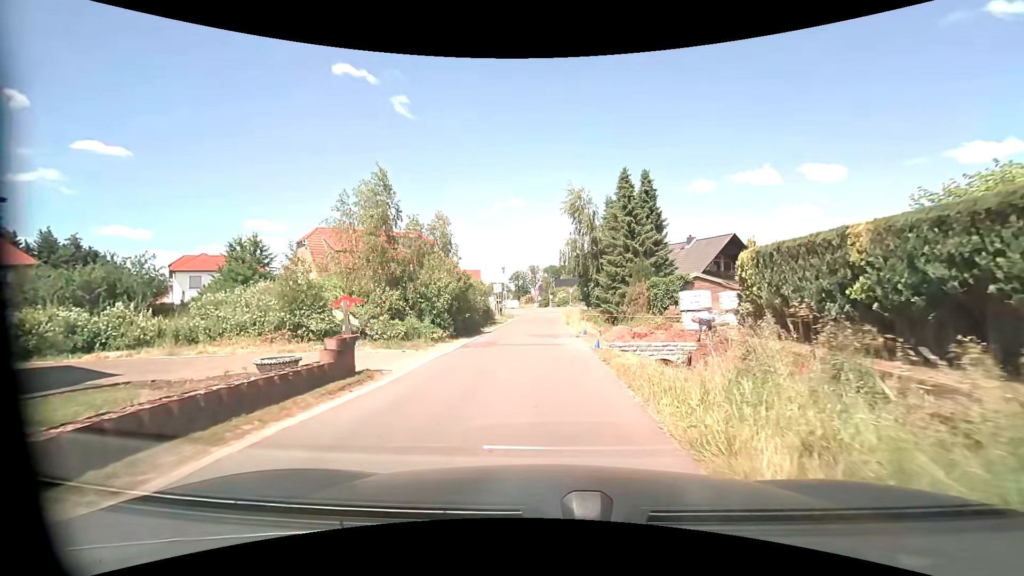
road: residential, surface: asphalt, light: Day
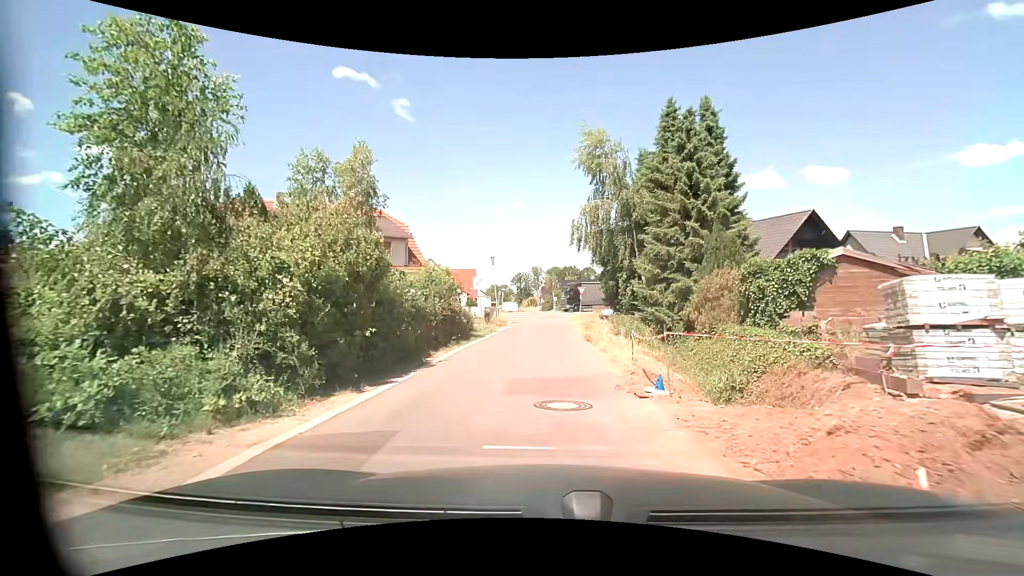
(-0.2, +12.8) m; -1°
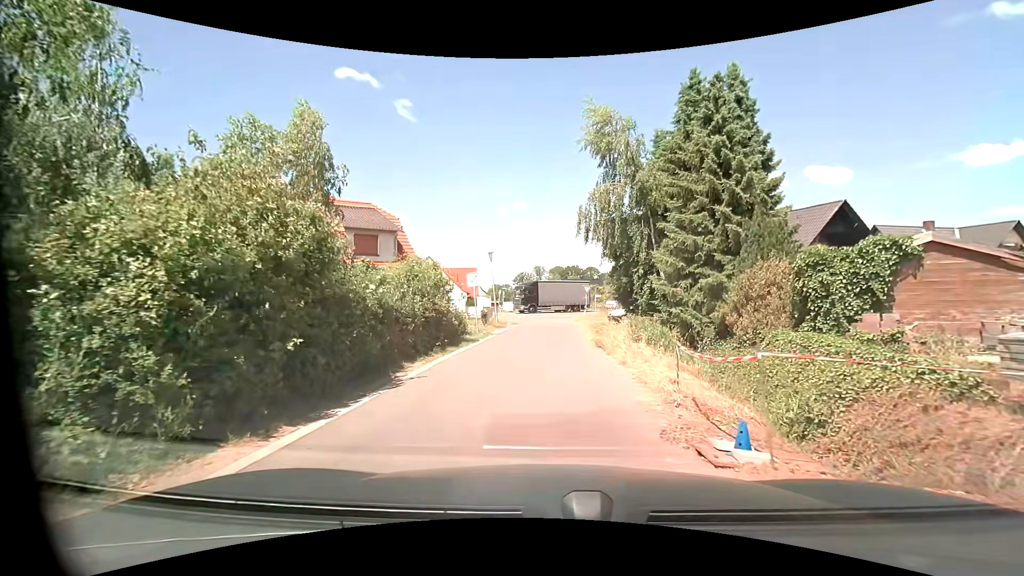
(0.0, +3.0) m; 0°
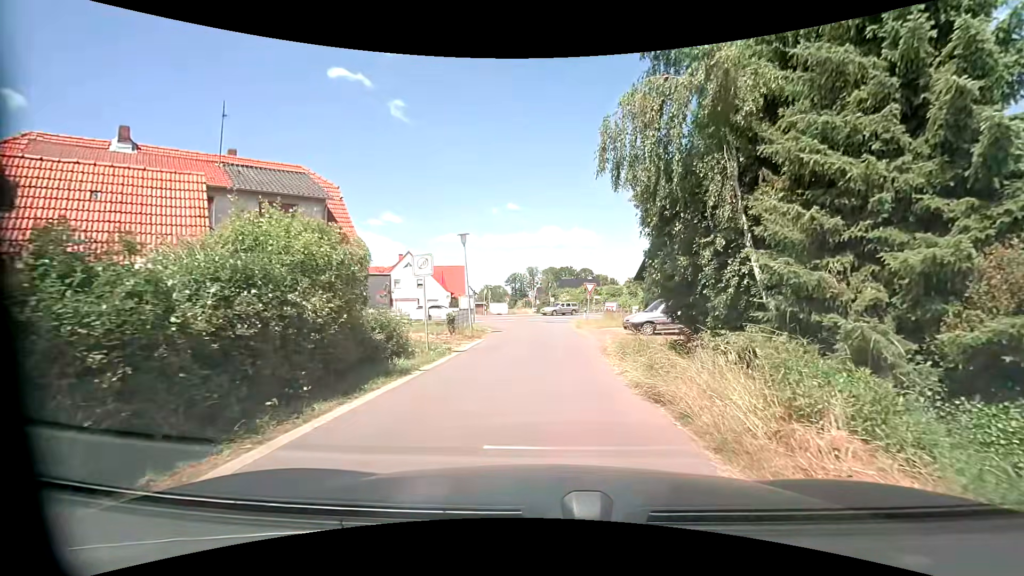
(0.0, +8.9) m; +1°
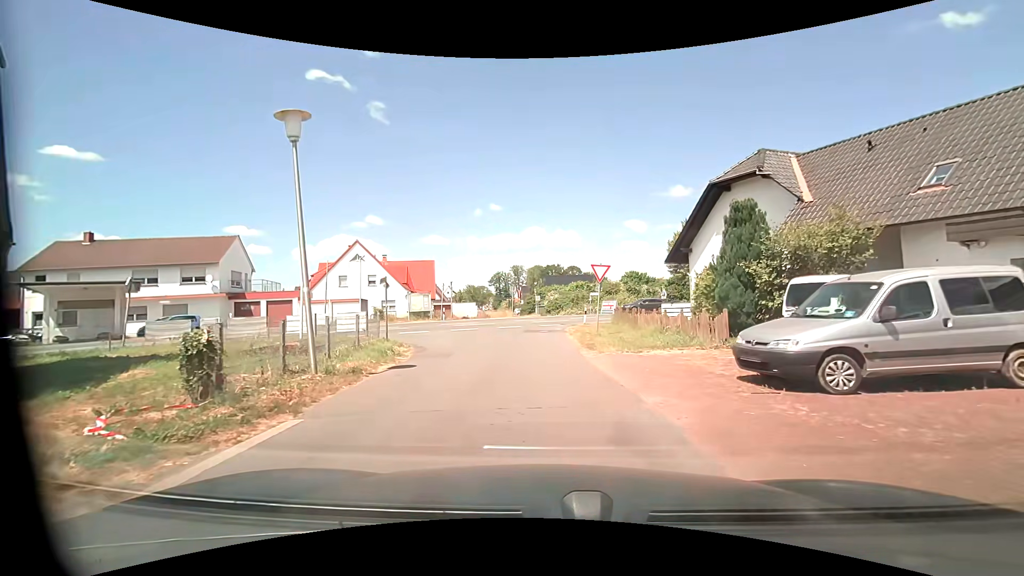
(+0.1, +15.4) m; +1°
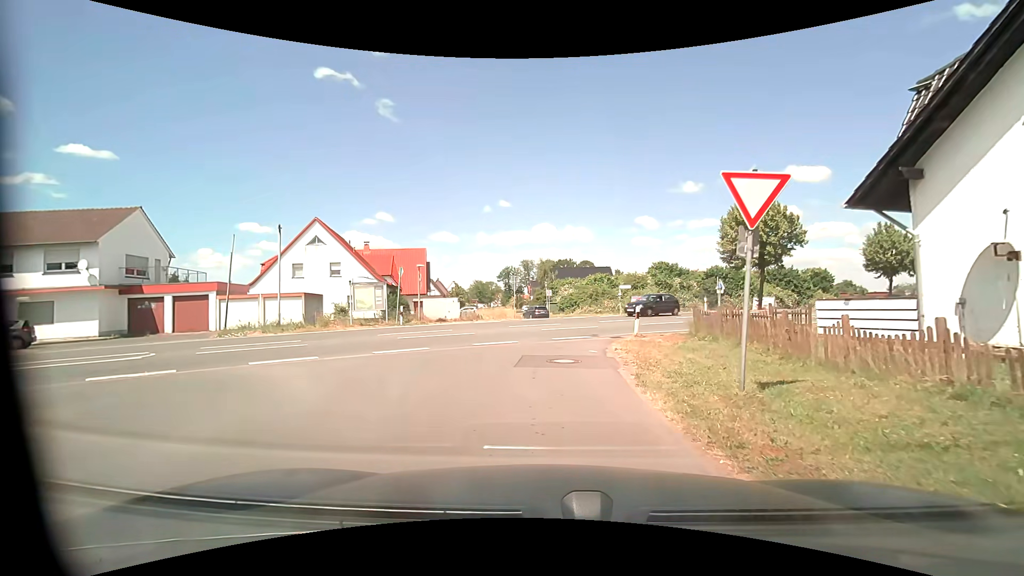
(0.0, +14.0) m; -1°
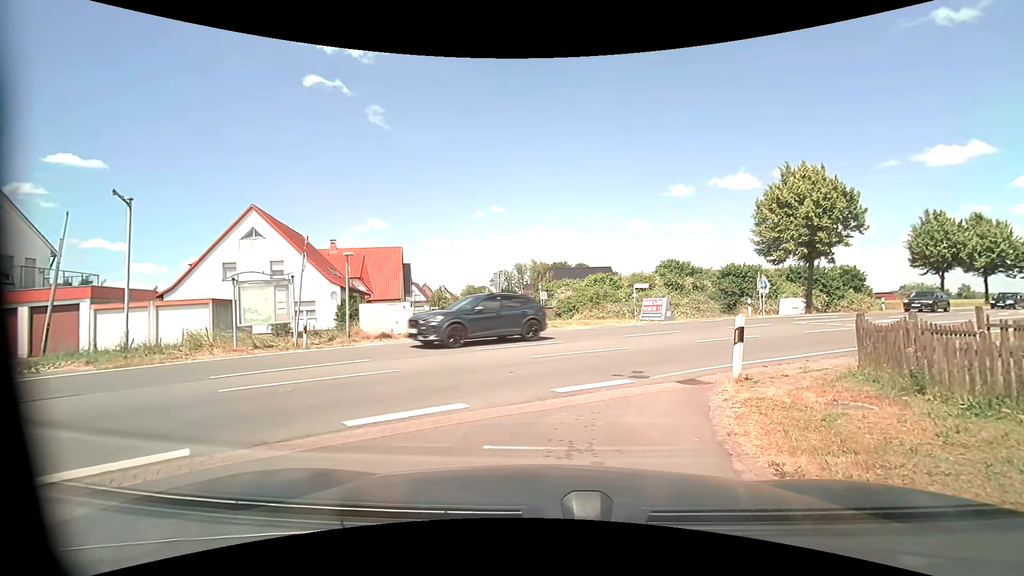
(0.0, +9.1) m; 0°
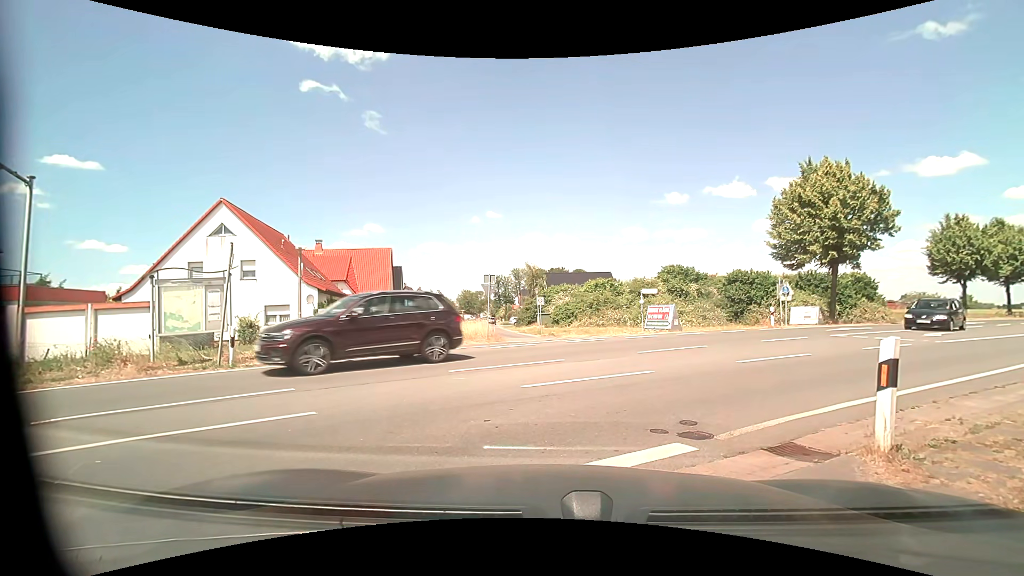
(0.0, +3.3) m; -1°
(+3, +9) (+10, +16) (+18, +22) (+26, +28) (+35, +33) (+43, +39) (+51, +45) (+59, +51) (+67, +57) (+75, +62) m
